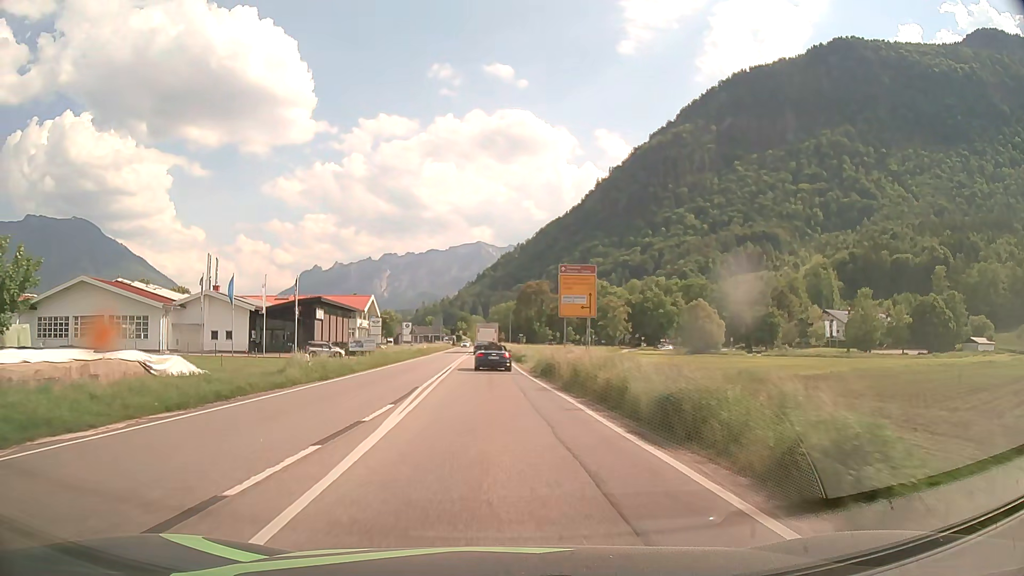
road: primary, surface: asphalt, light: Day
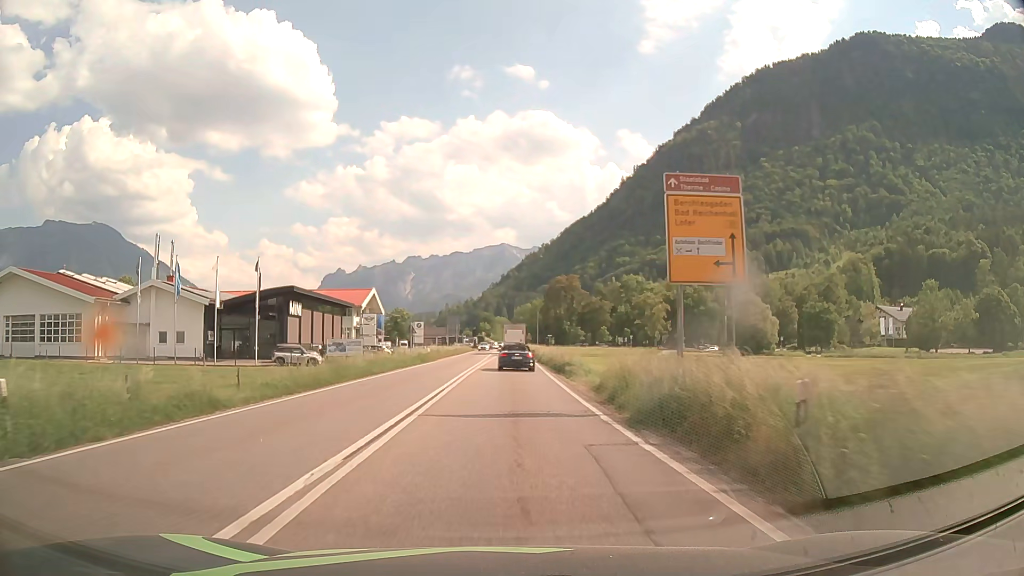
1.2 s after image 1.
(-0.4, +17.6) m; -2°
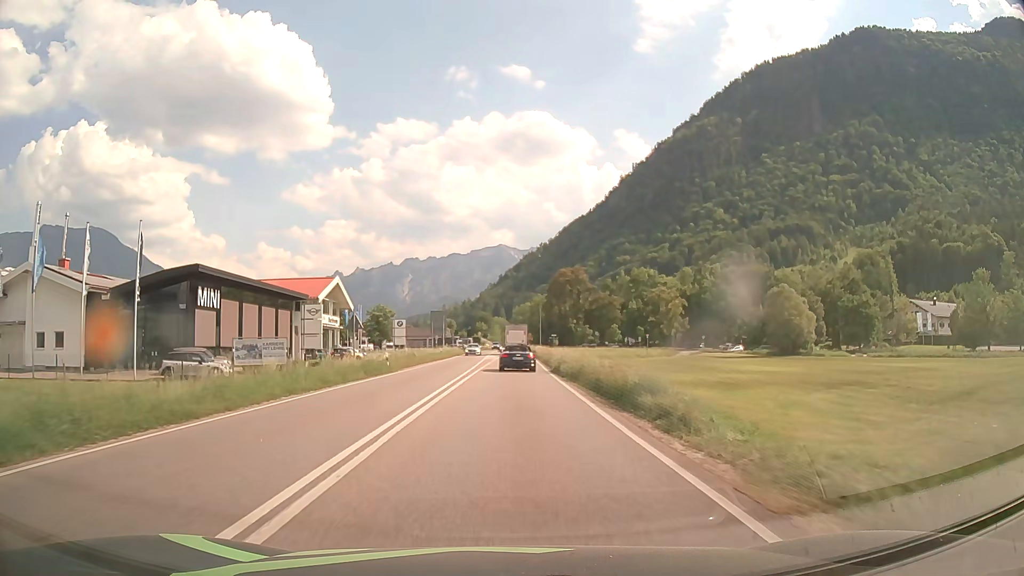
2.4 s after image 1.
(0.0, +18.0) m; 0°
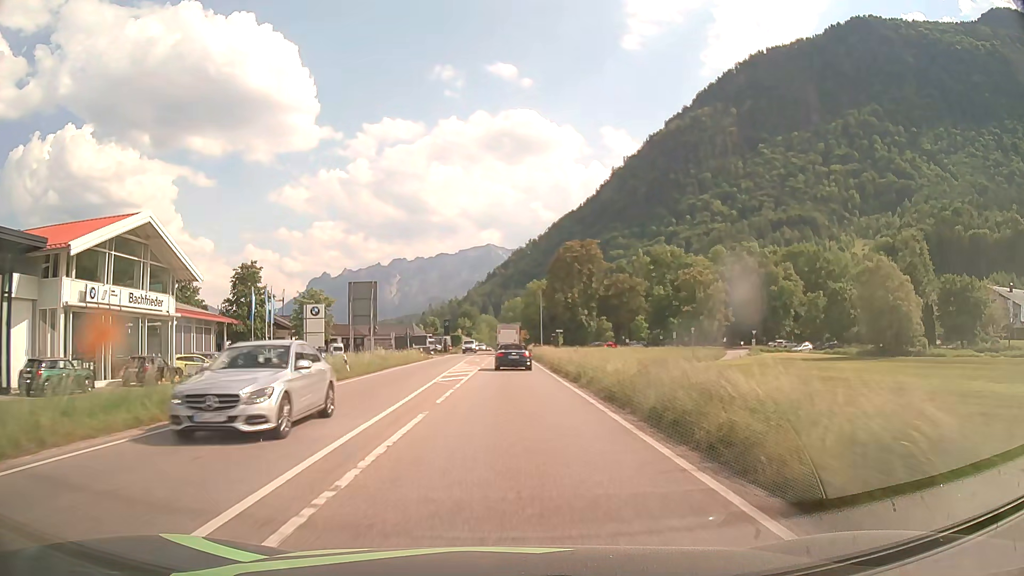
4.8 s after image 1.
(+0.1, +36.8) m; +1°
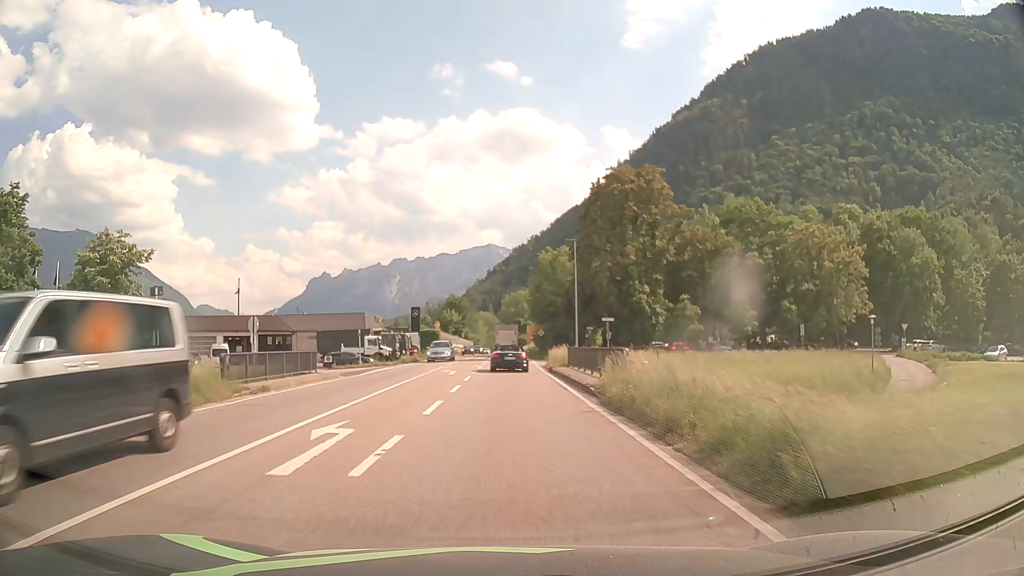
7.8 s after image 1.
(+0.2, +45.9) m; 0°
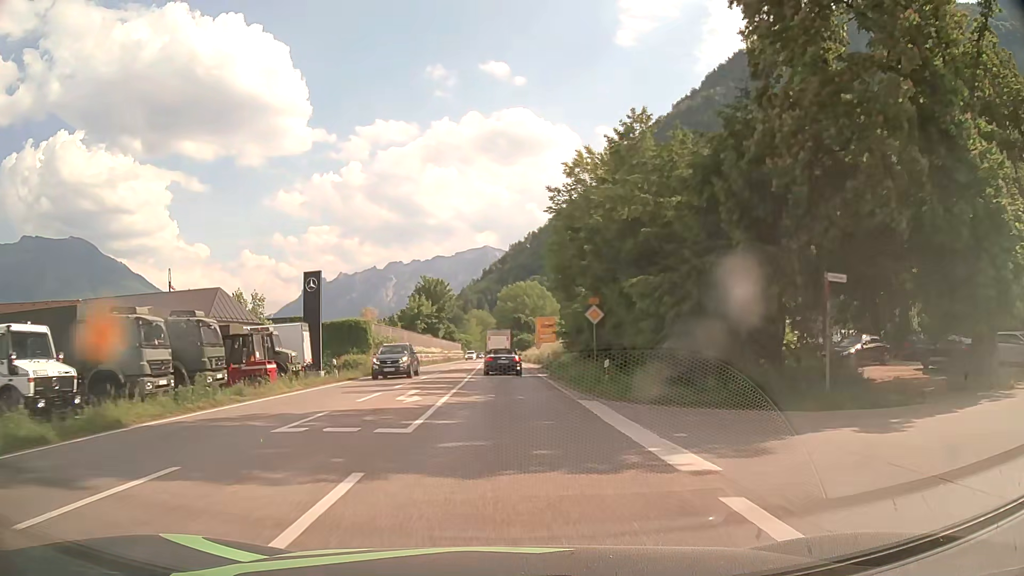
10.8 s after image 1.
(0.0, +46.0) m; 0°
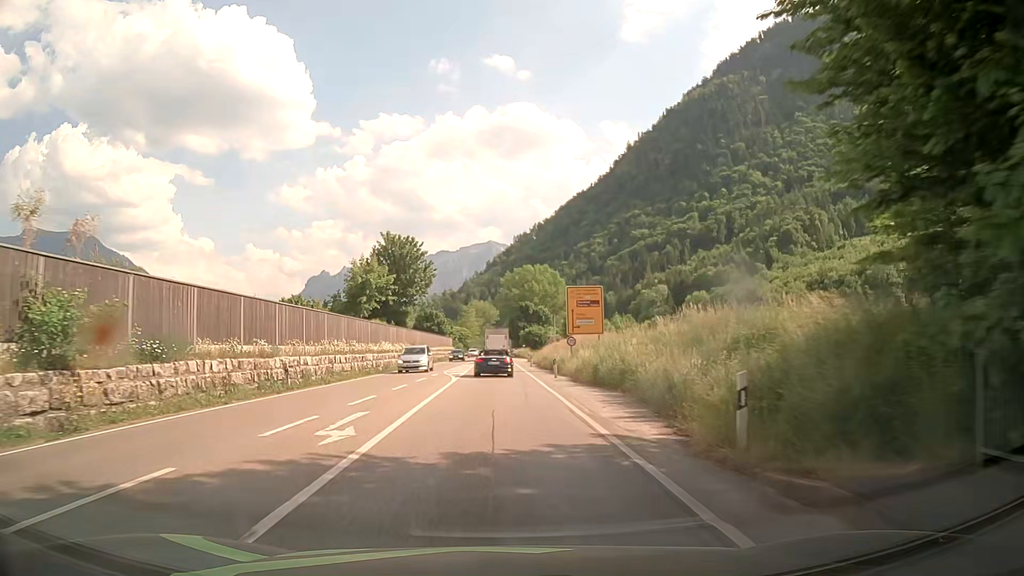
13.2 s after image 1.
(-0.1, +37.1) m; 0°
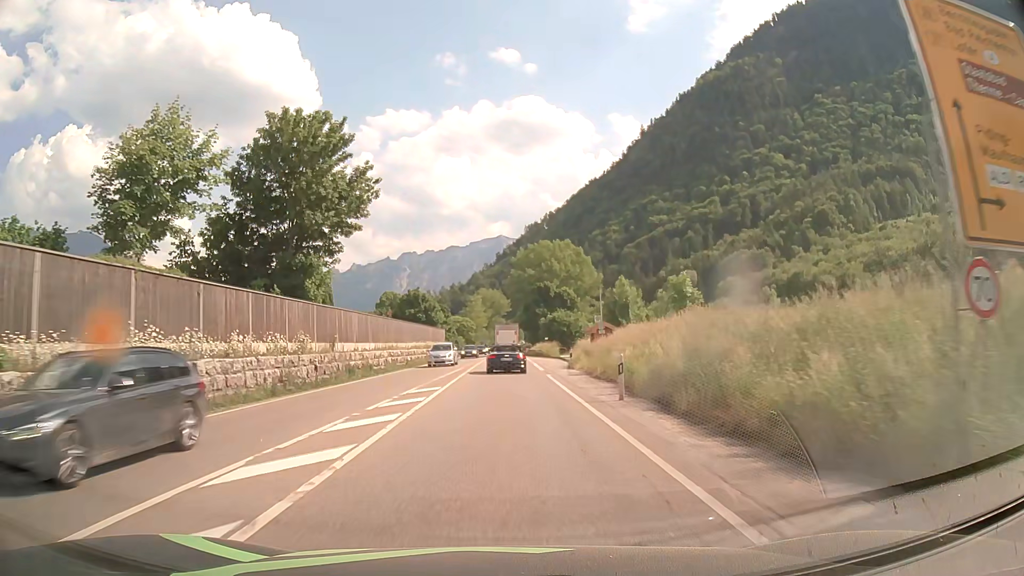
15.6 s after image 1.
(-0.8, +36.8) m; -2°
